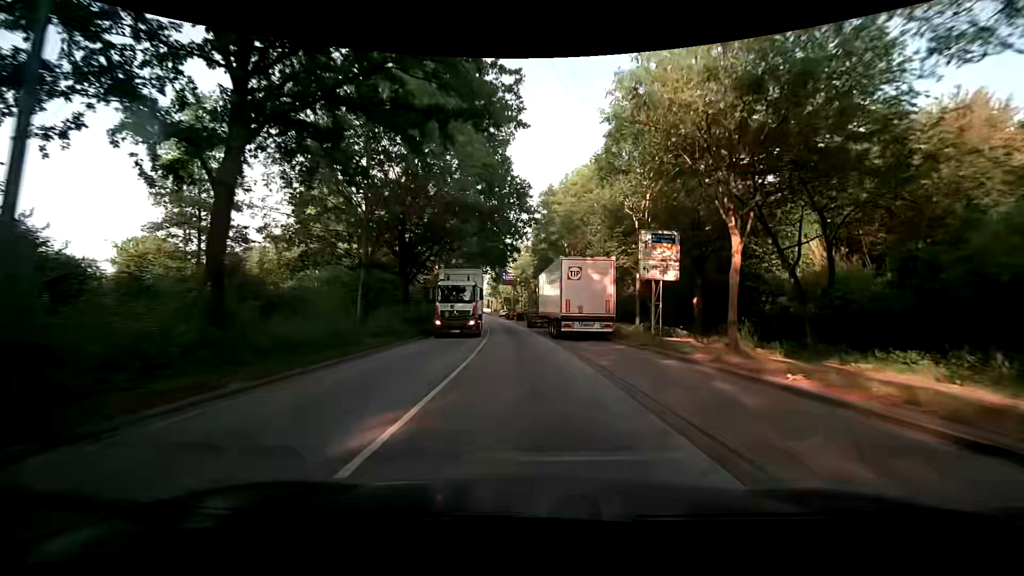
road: secondary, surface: asphalt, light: Day
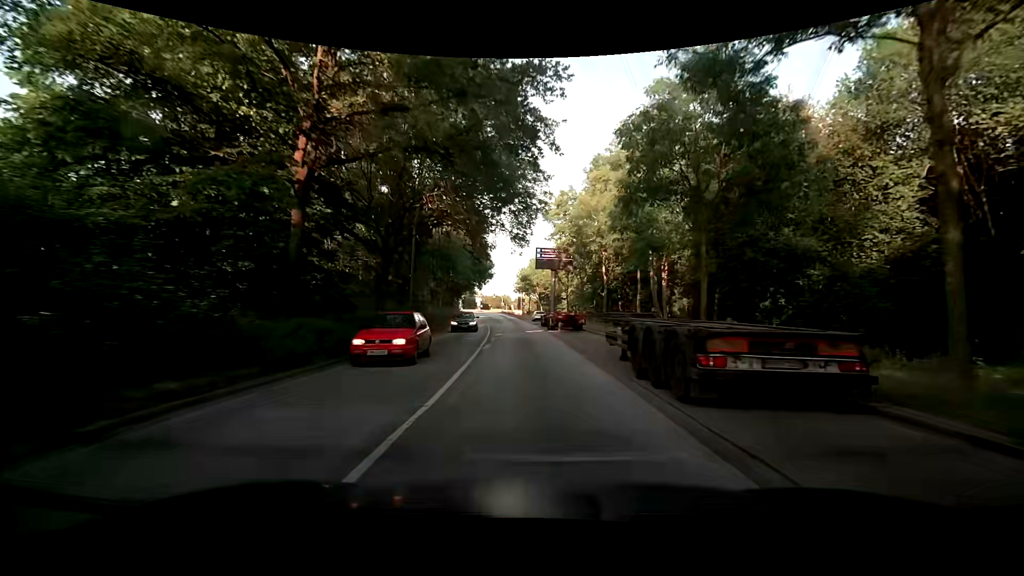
(-1.6, +37.3) m; -3°
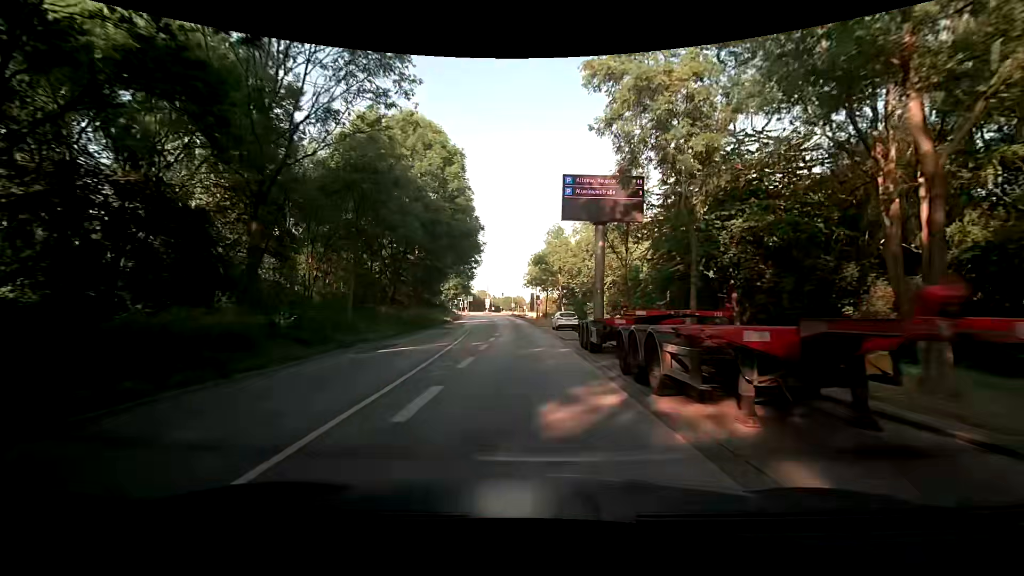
(-0.9, +29.7) m; -1°
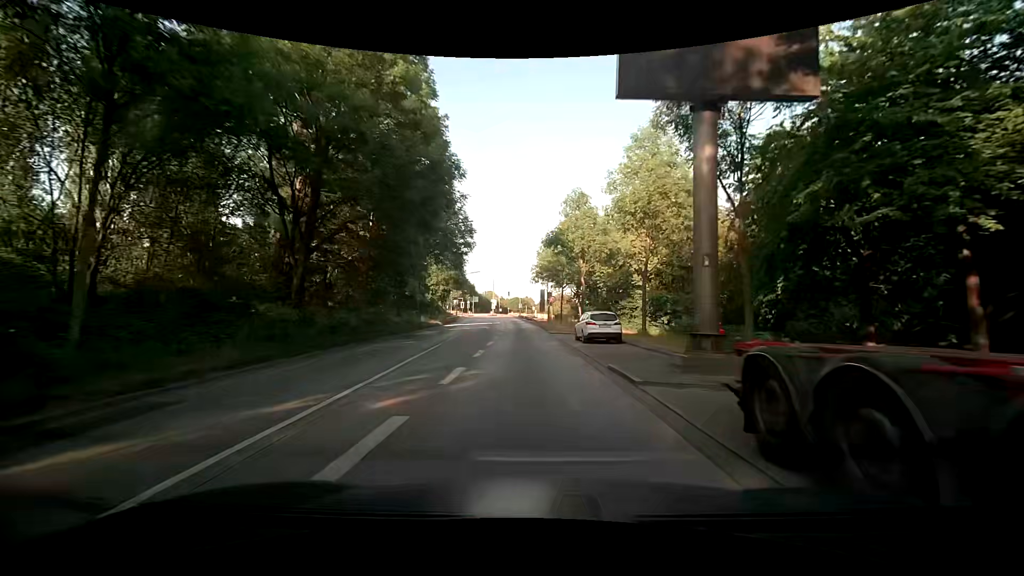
(-0.6, +14.9) m; -2°
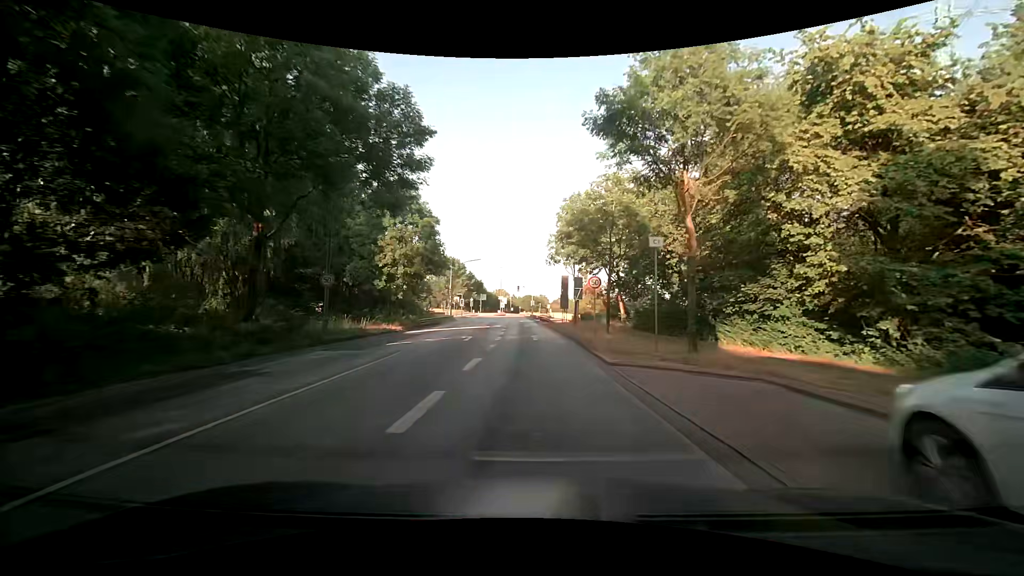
(-0.6, +22.3) m; -3°
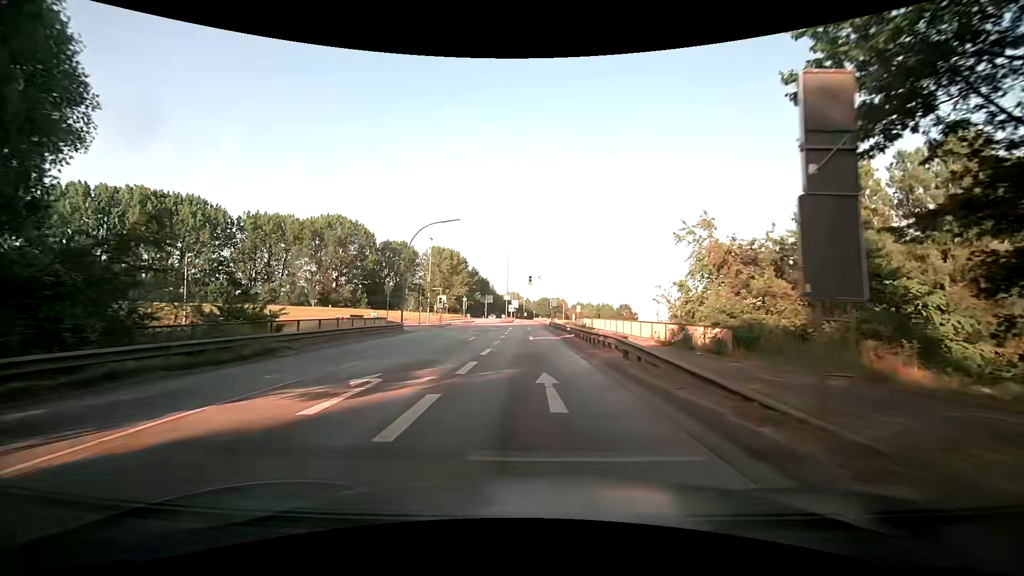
(-0.3, +37.4) m; -1°
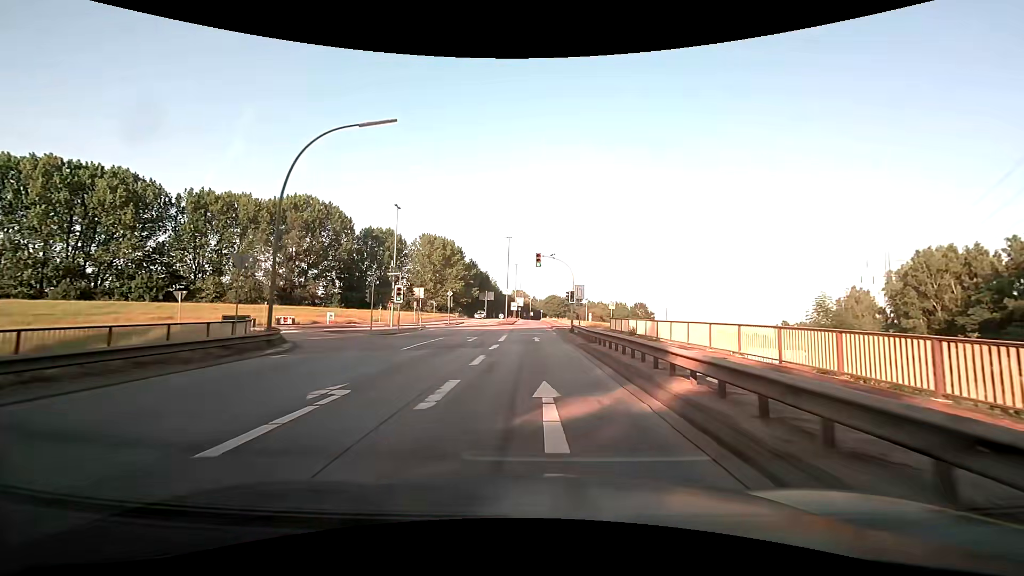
(-0.1, +22.4) m; 0°
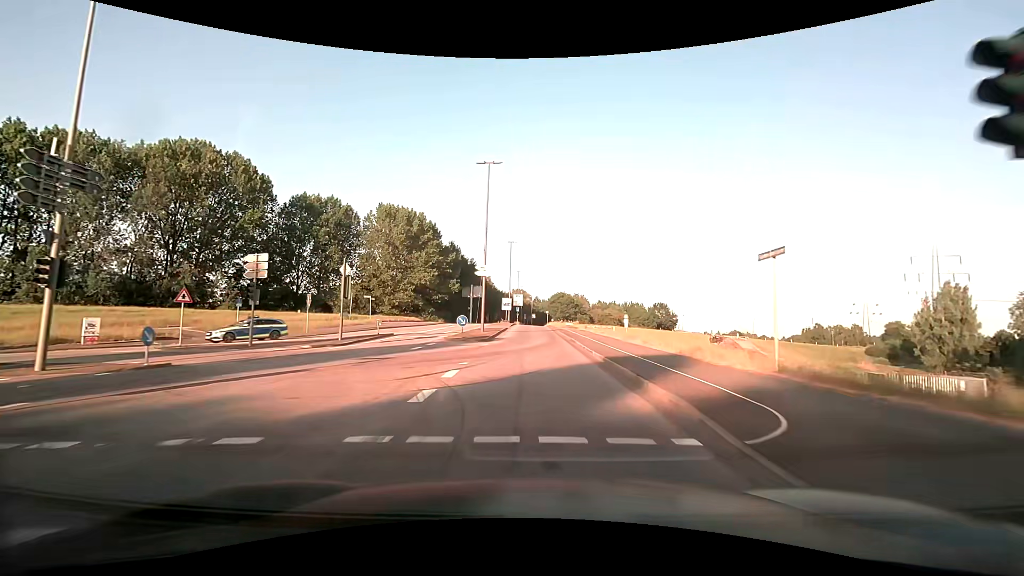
(-0.4, +37.6) m; -1°
(0, +10) (0, +20) (0, +30) (0, +40) (0, +50) (0, +60) (0, +70) (0, +80) (0, +90) (0, +100) m
